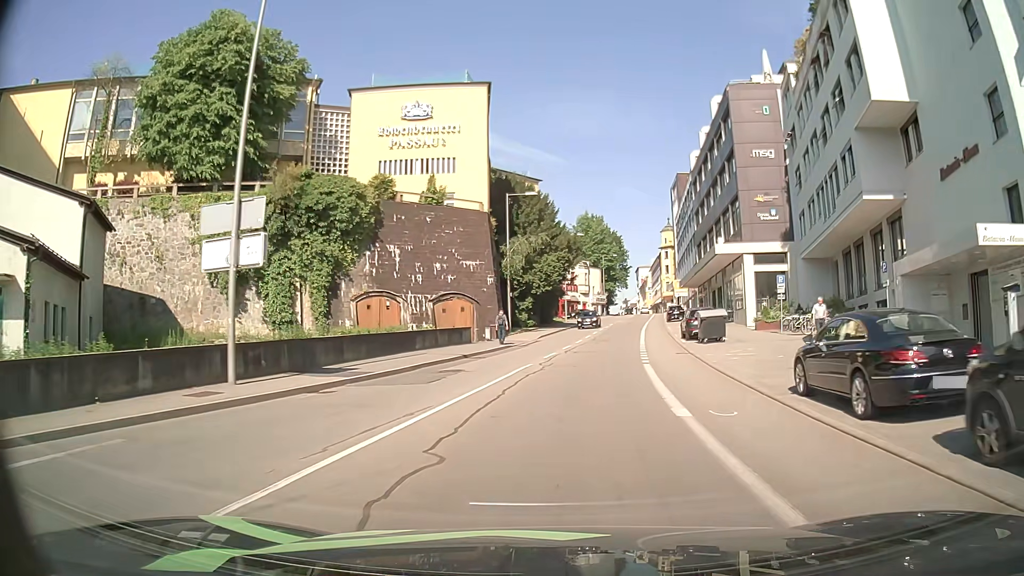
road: tertiary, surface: asphalt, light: Day
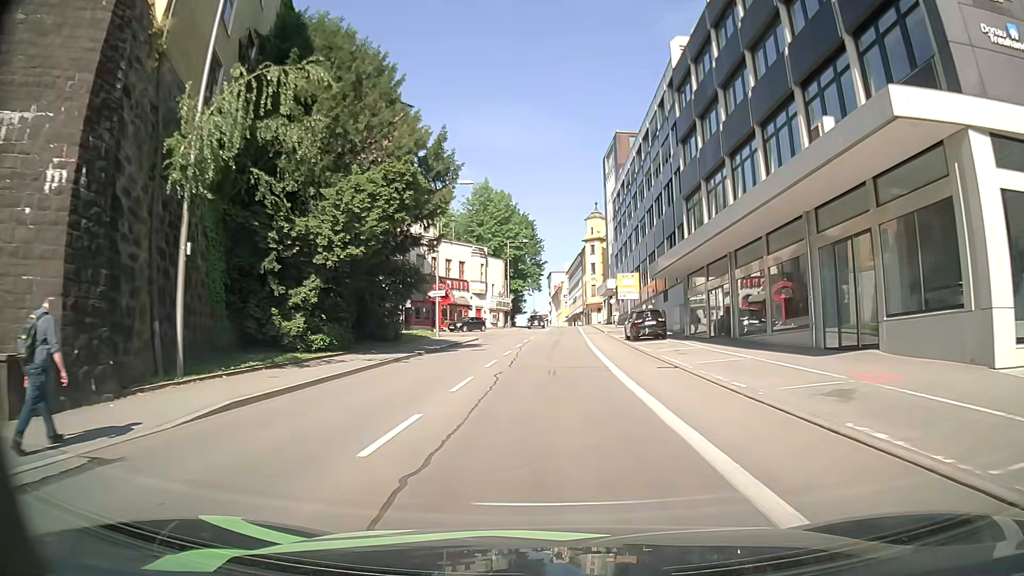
(+3.2, +34.7) m; +8°
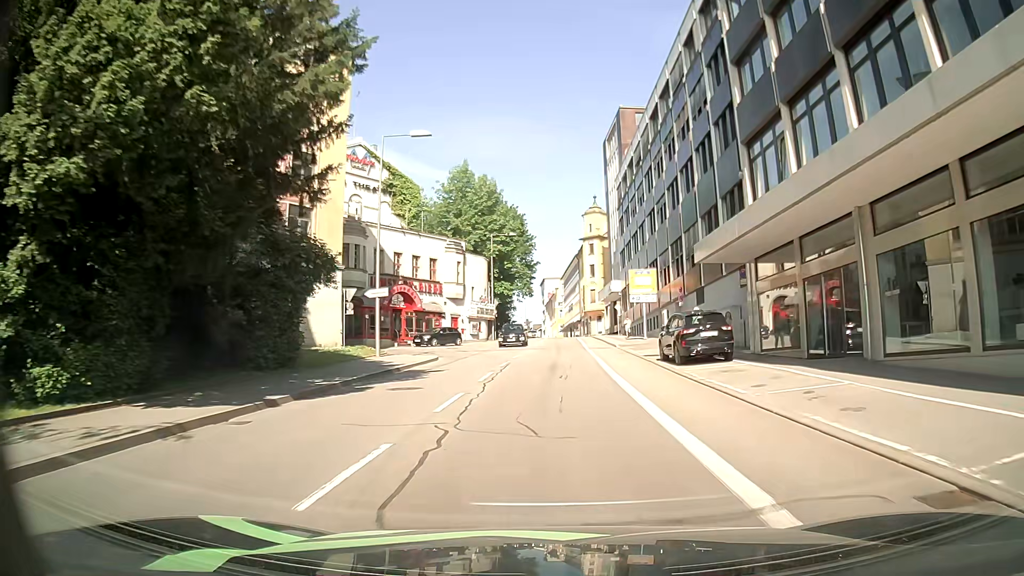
(+0.1, +13.7) m; +1°
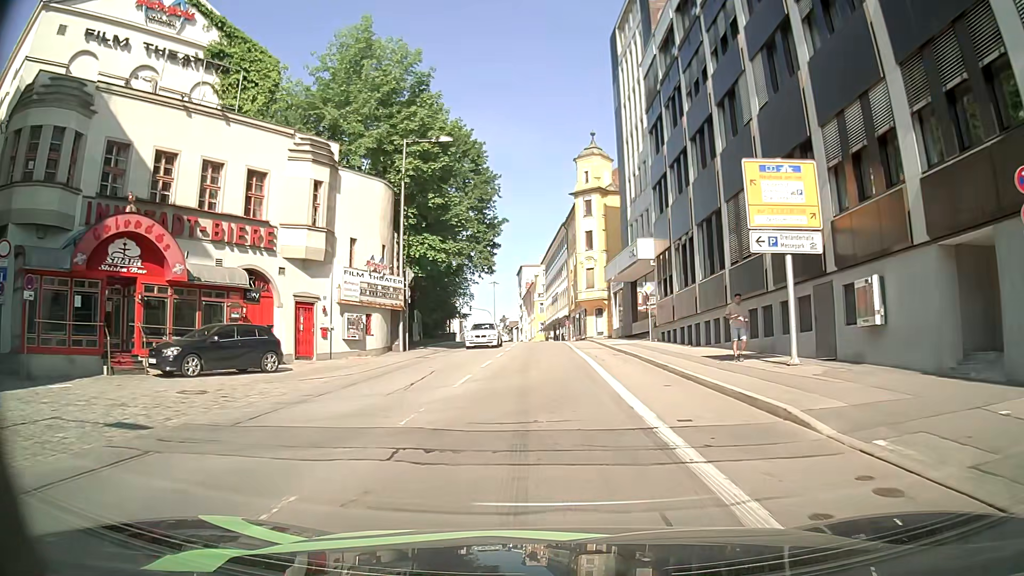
(+0.1, +32.5) m; 0°
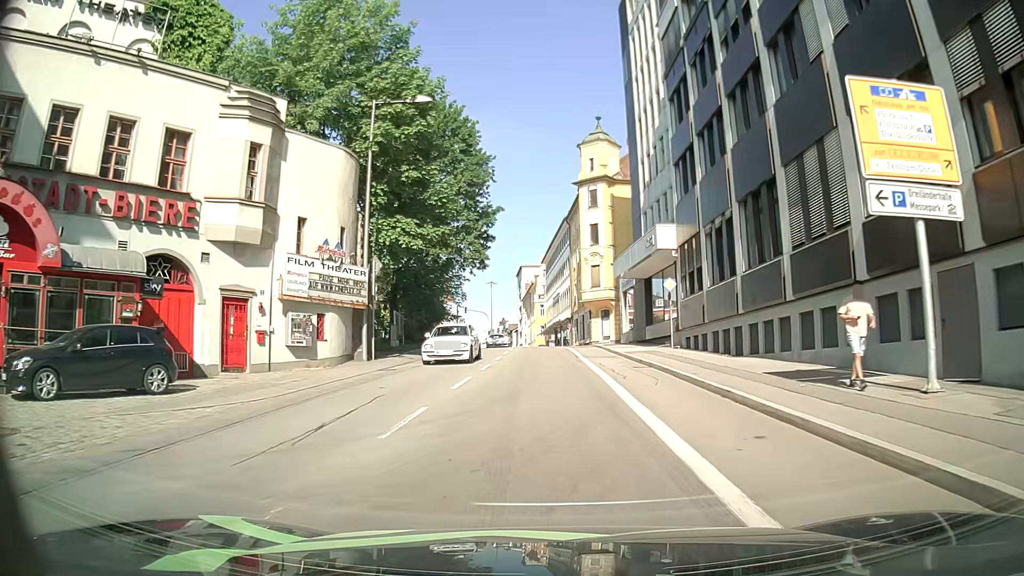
(+0.1, +6.3) m; +1°
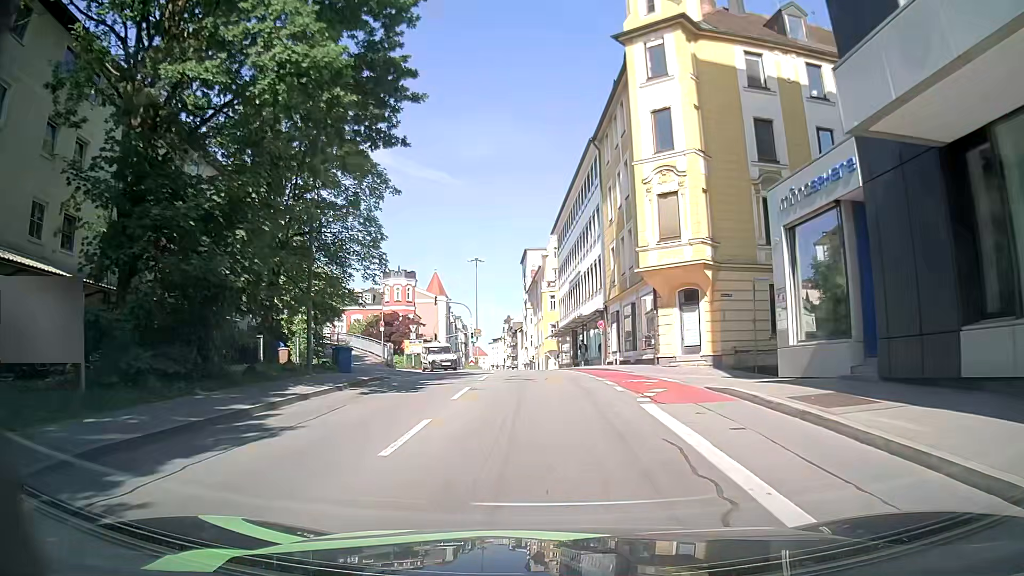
(-0.1, +31.0) m; -1°
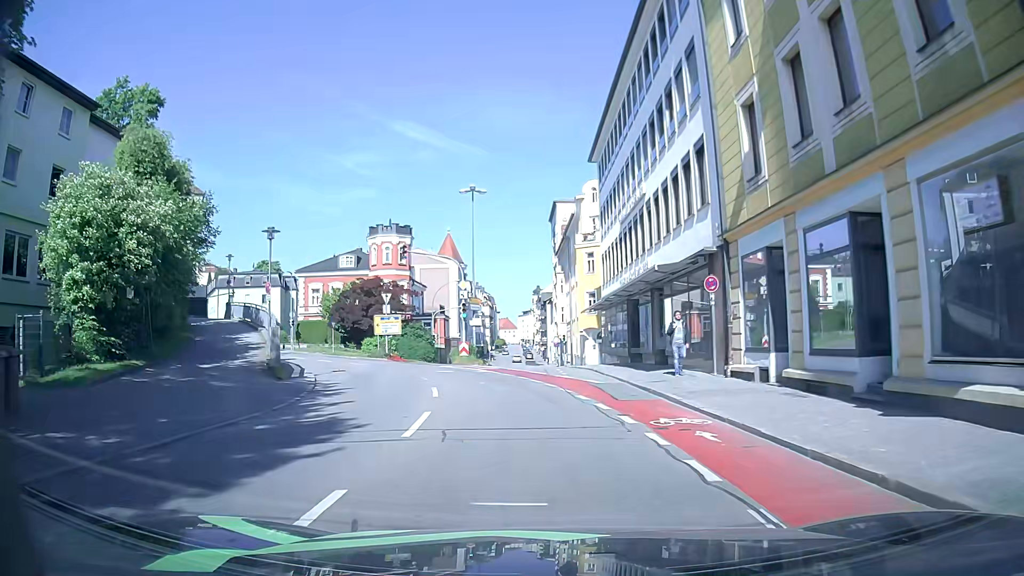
(-0.2, +22.5) m; -1°
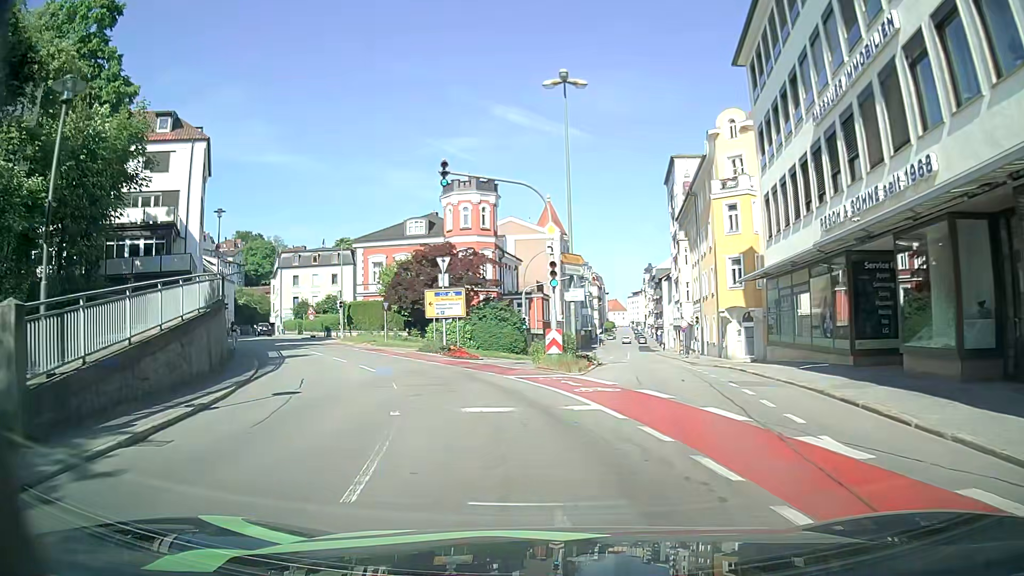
(-1.4, +15.8) m; -10°
(-1, +10) (-3, +20) (-7, +29) (-12, +38) (-17, +46) (-22, +55) (-27, +63) (-32, +72) (-37, +81) (-42, +89) m
